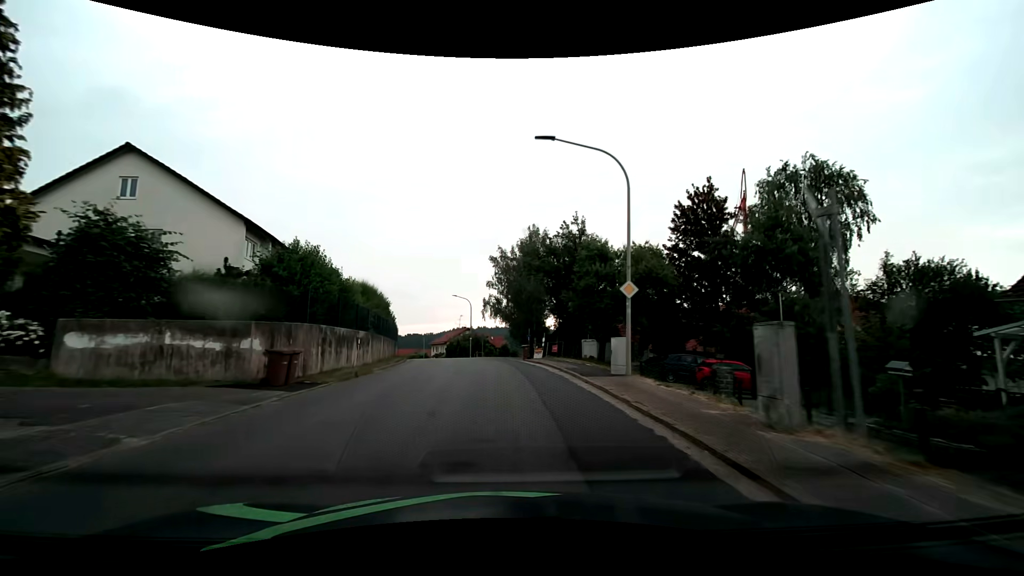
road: tertiary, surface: asphalt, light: Day
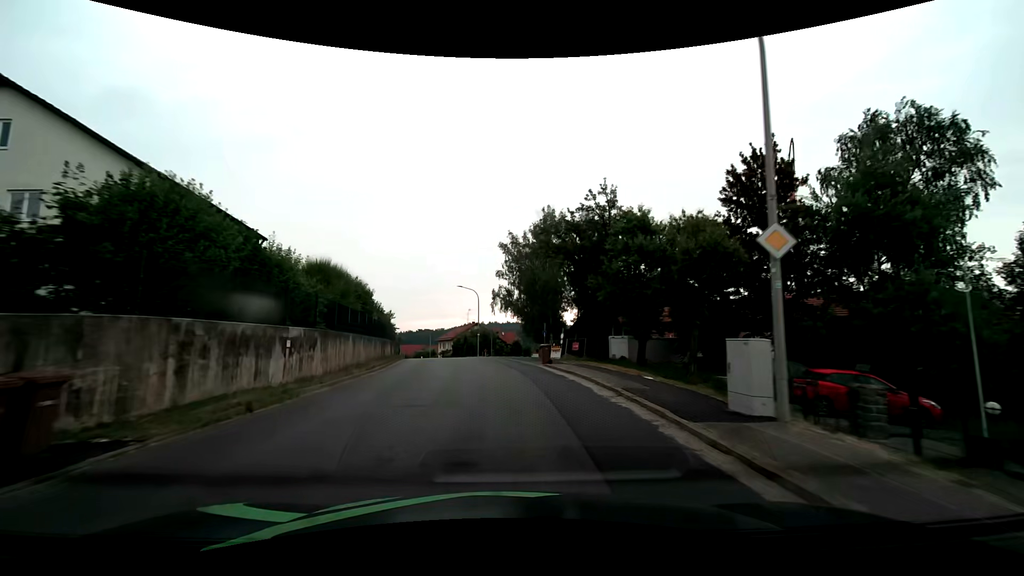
(-0.1, +7.6) m; -1°
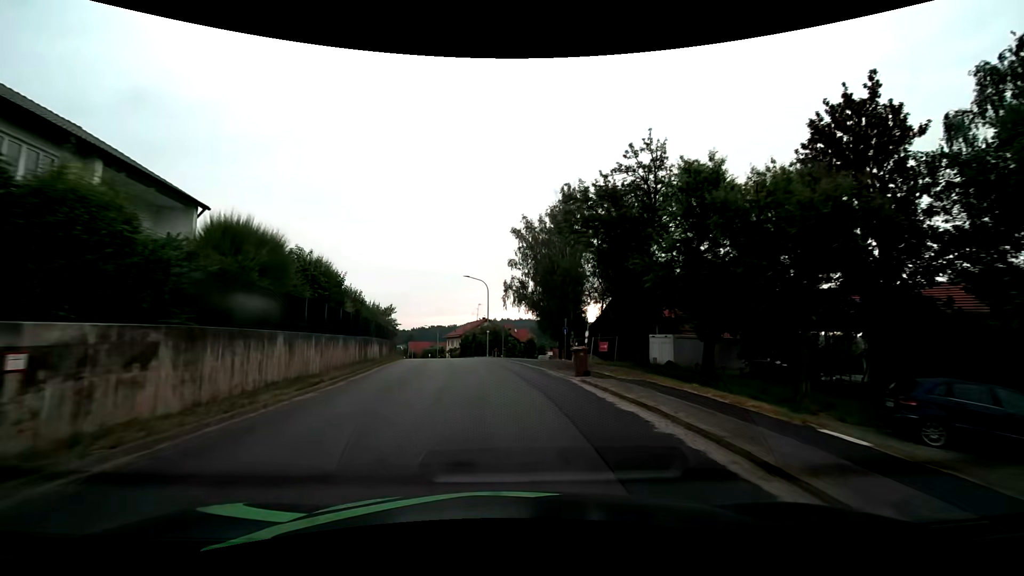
(-0.1, +7.5) m; -1°
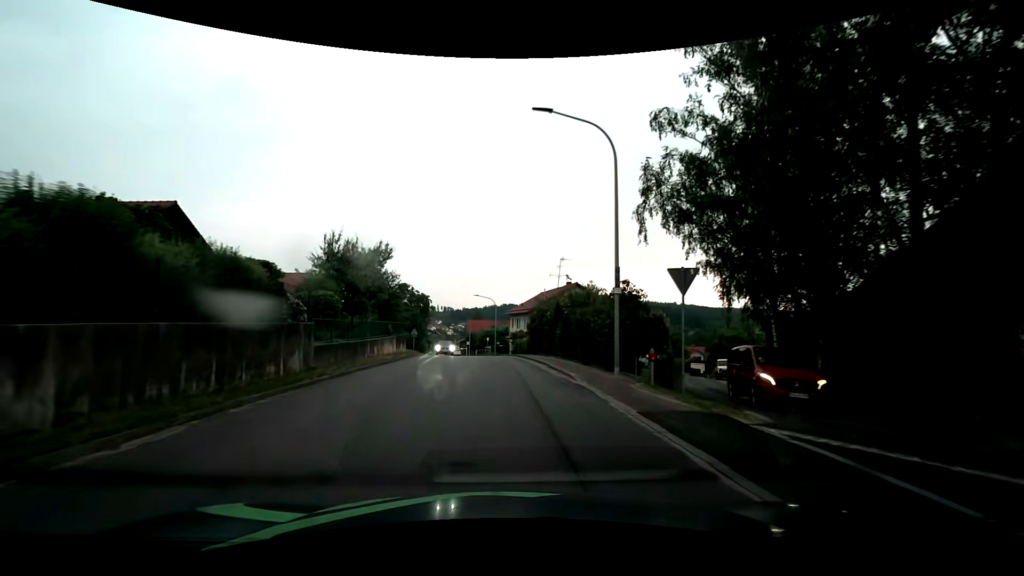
(-2.8, +35.5) m; -8°
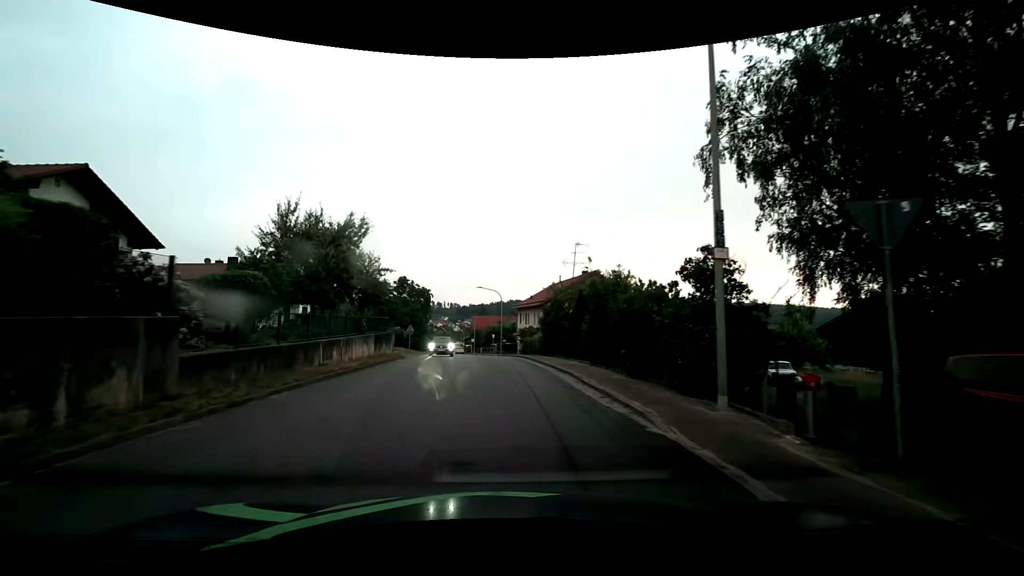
(-0.1, +6.8) m; -1°
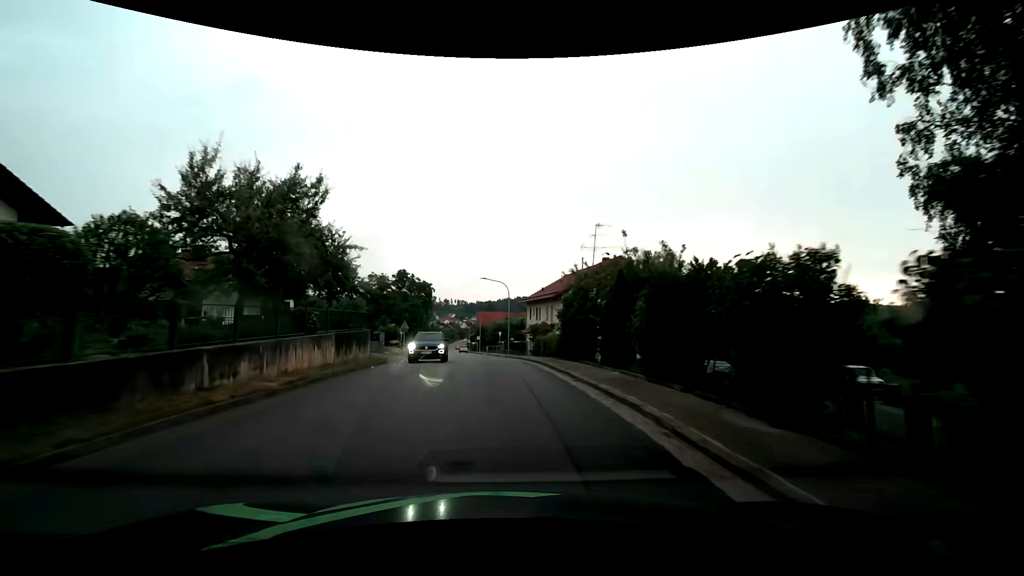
(-0.1, +6.7) m; -1°
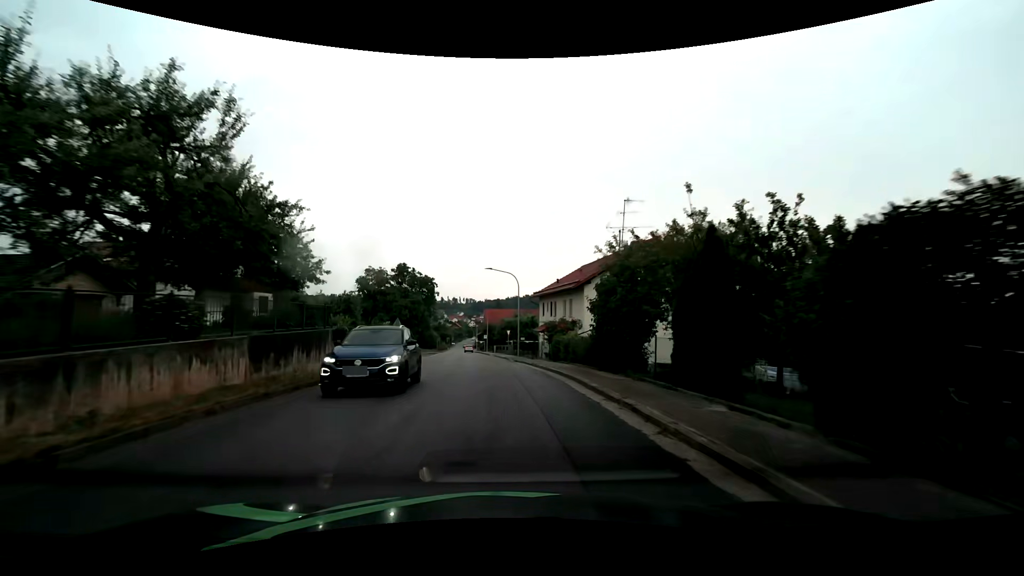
(-0.1, +6.7) m; -1°
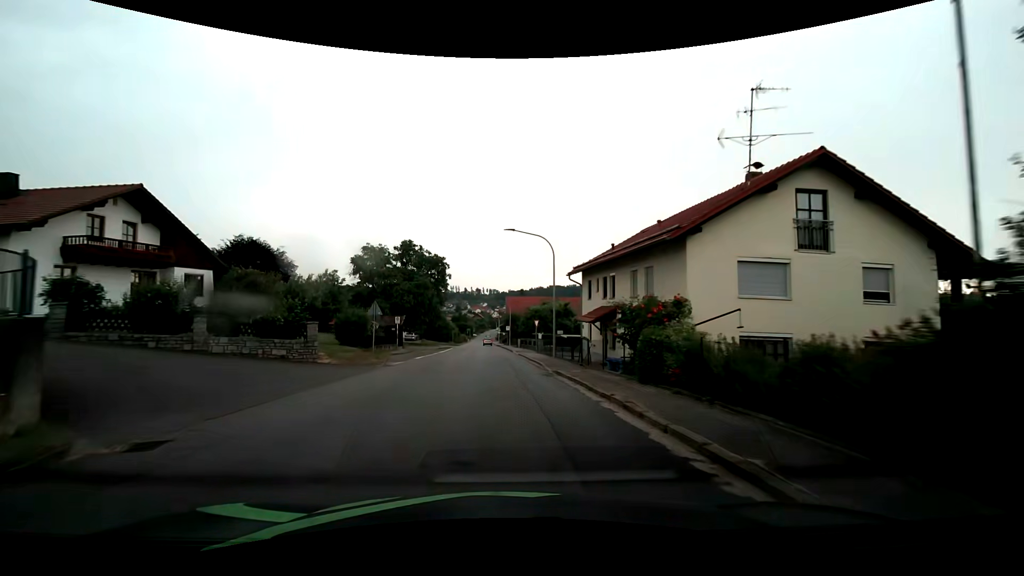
(-0.2, +13.5) m; -3°
(0, +10) (0, +20) (-1, +30) (-1, +40) (-2, +50) (-2, +60) (-2, +70) (-3, +80) (-3, +90) (-4, +100) m
